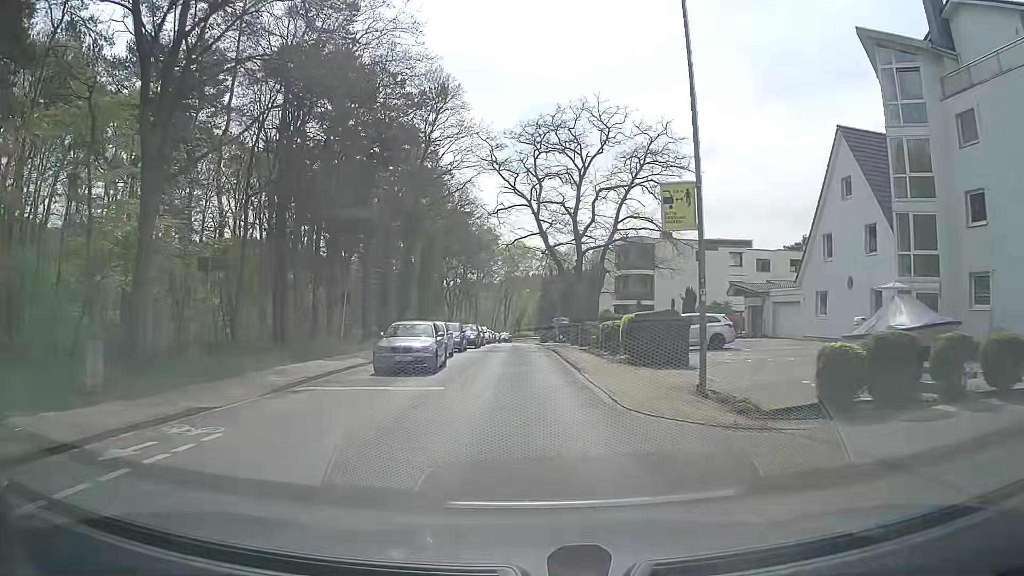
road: tertiary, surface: asphalt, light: Day
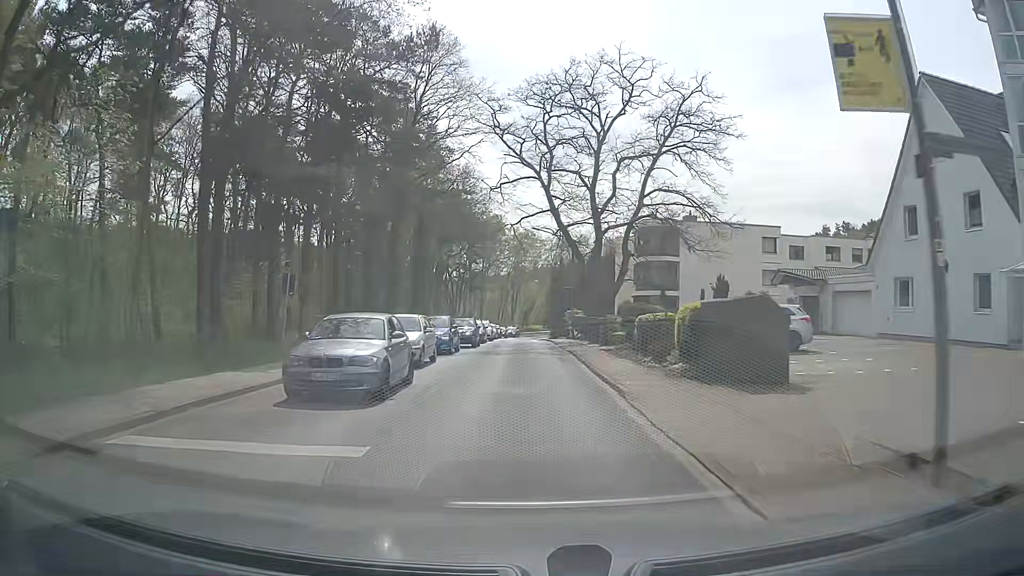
(0.0, +7.5) m; 0°
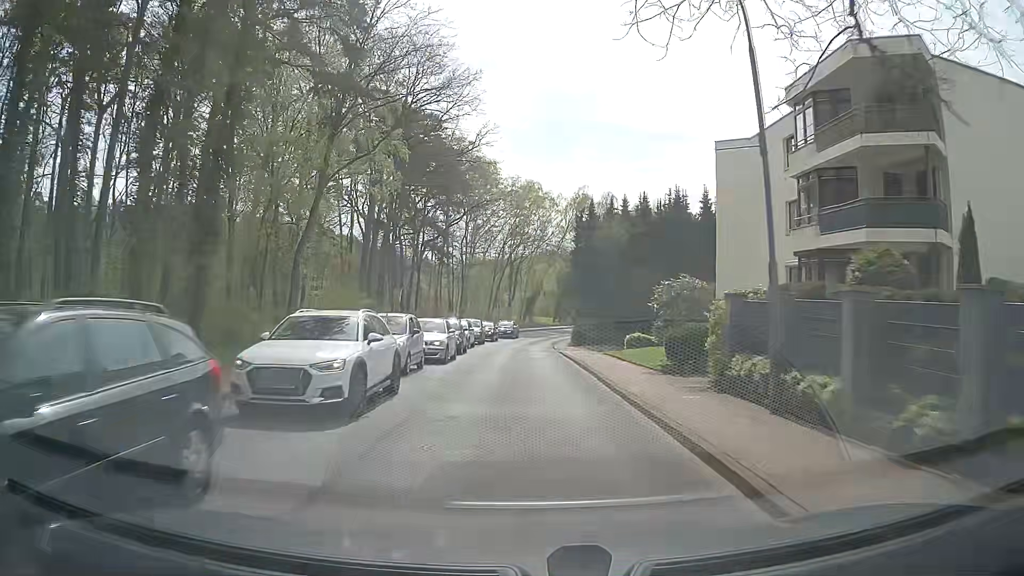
(-0.4, +37.7) m; -1°
(0, +10) (0, +20) (0, +30) (0, +40) (0, +50) (+1, +60) (+4, +70) (+7, +79) (+11, +88) (+16, +97) m
